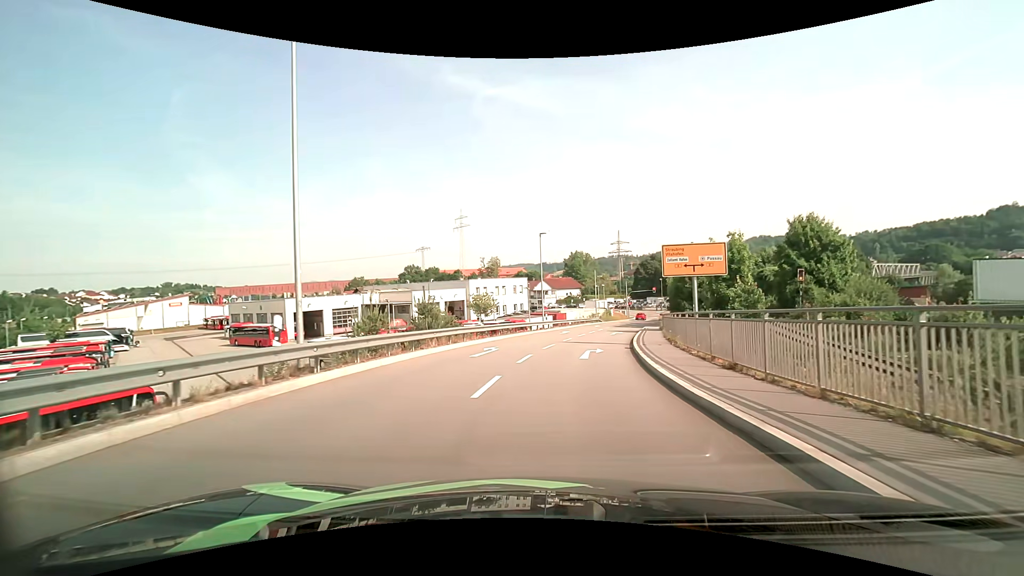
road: primary_link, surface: asphalt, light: Day
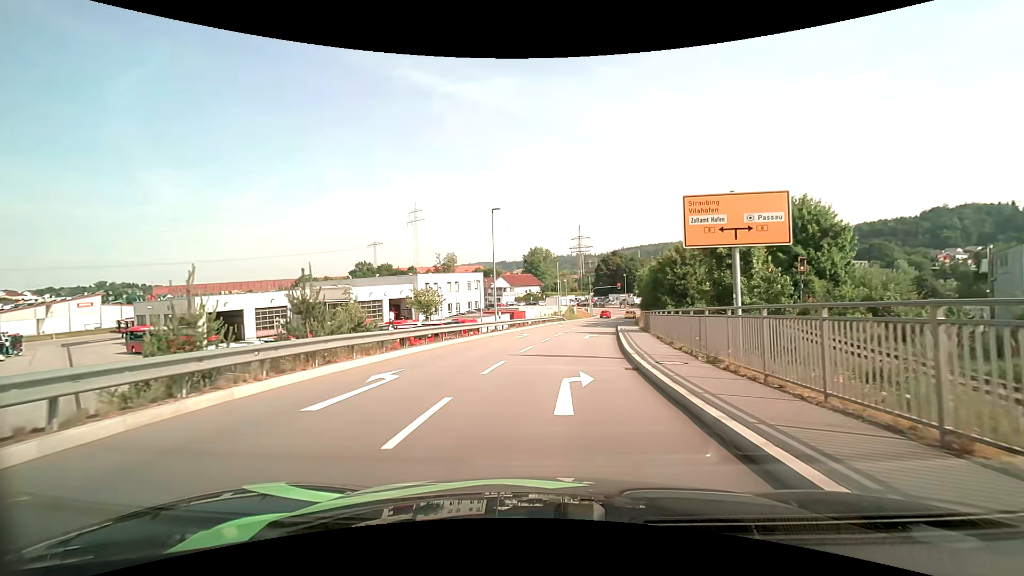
(+0.4, +9.2) m; +5°
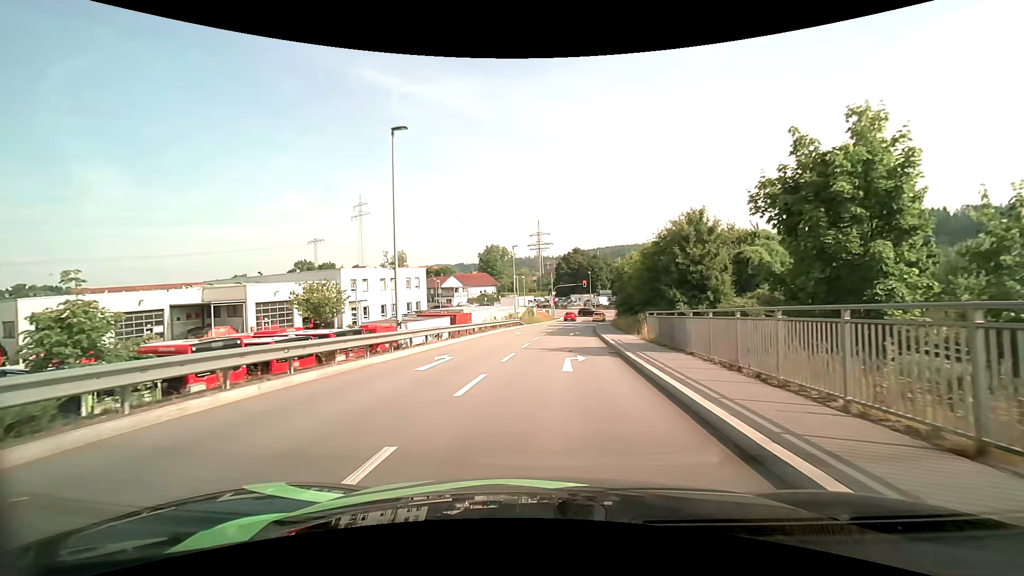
(+0.6, +14.7) m; +5°
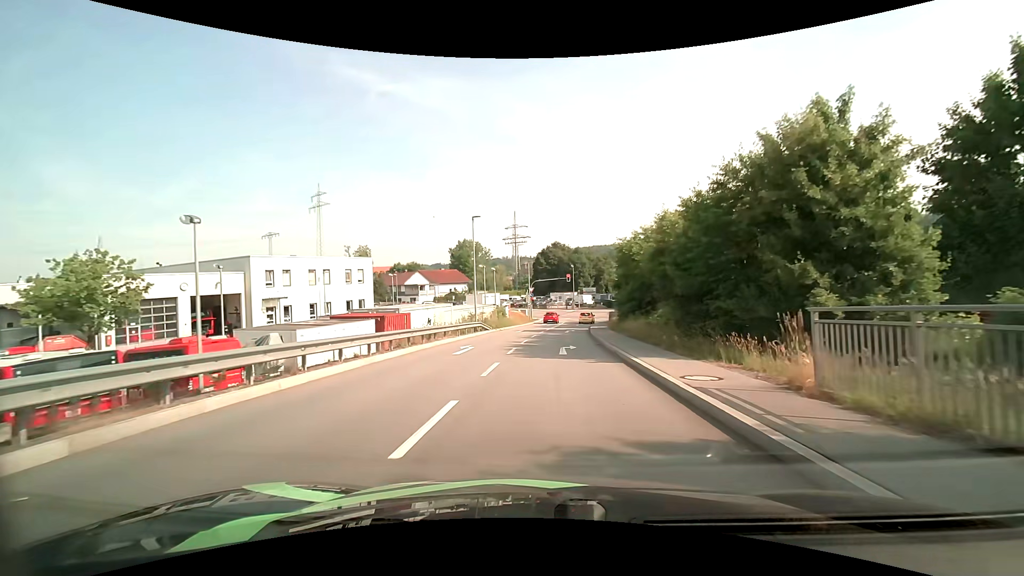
(+0.4, +15.3) m; +2°
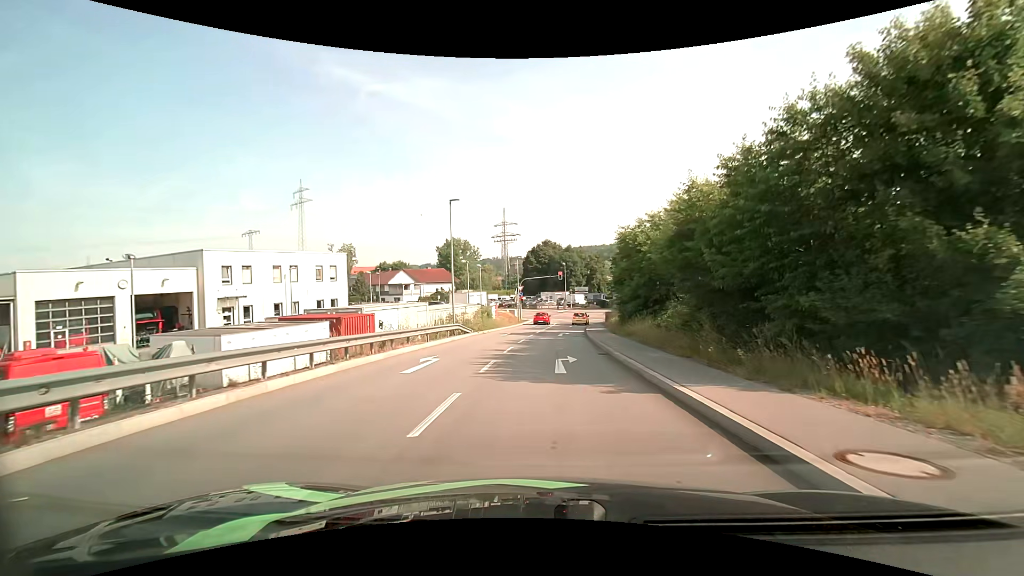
(+0.1, +5.2) m; +1°
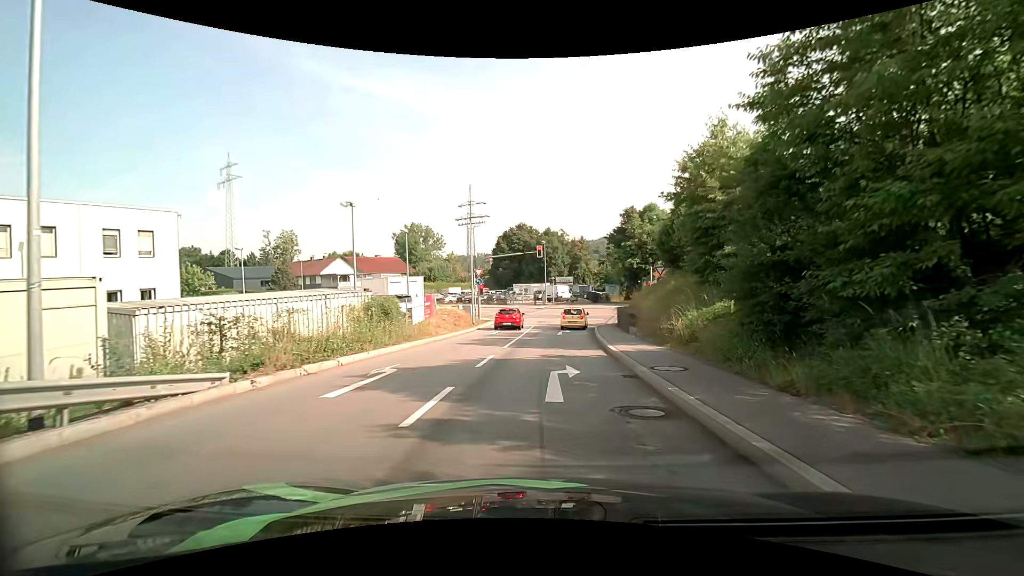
(+0.7, +23.4) m; +3°
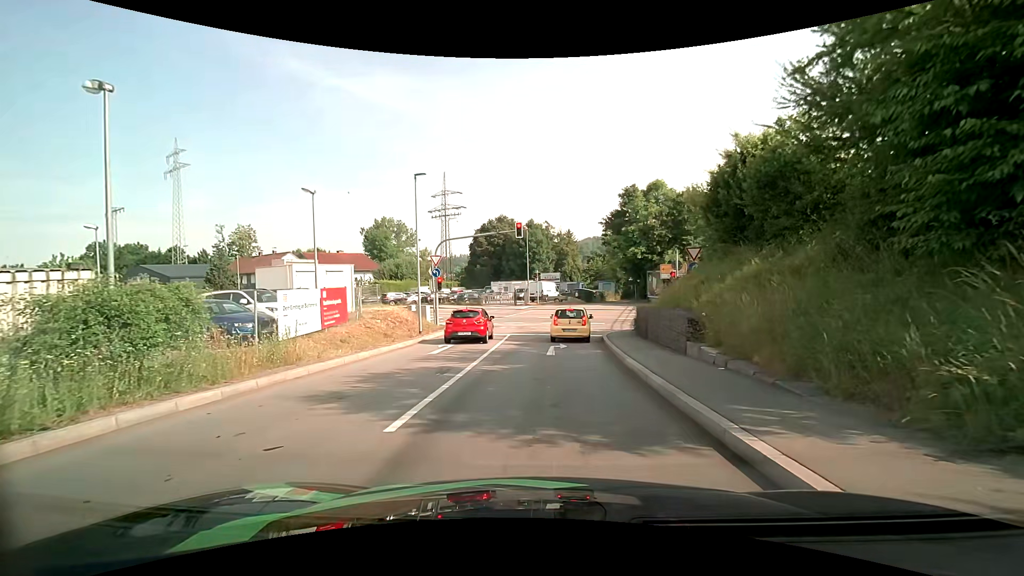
(+0.2, +11.8) m; +1°
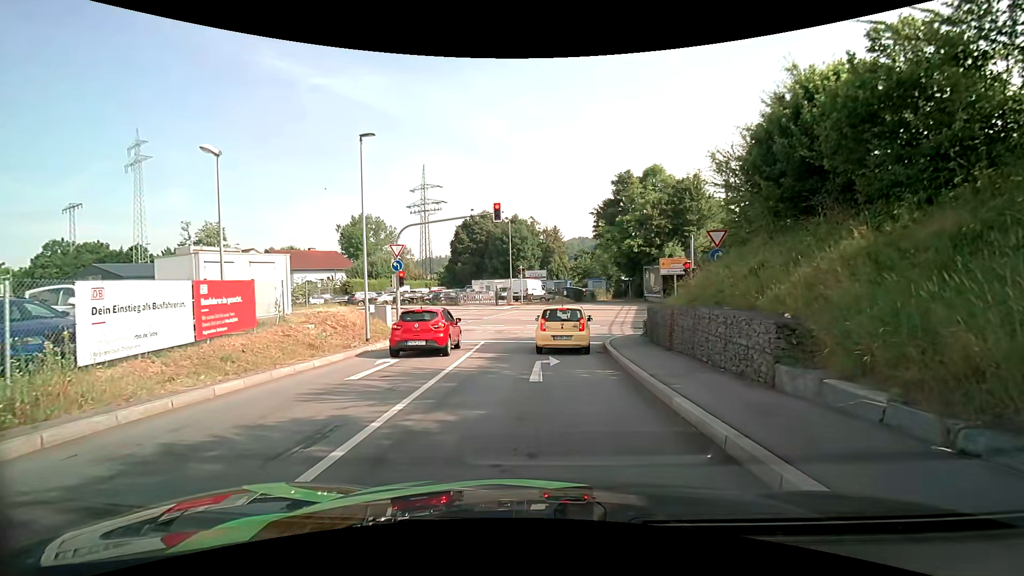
(+0.2, +5.5) m; +3°
